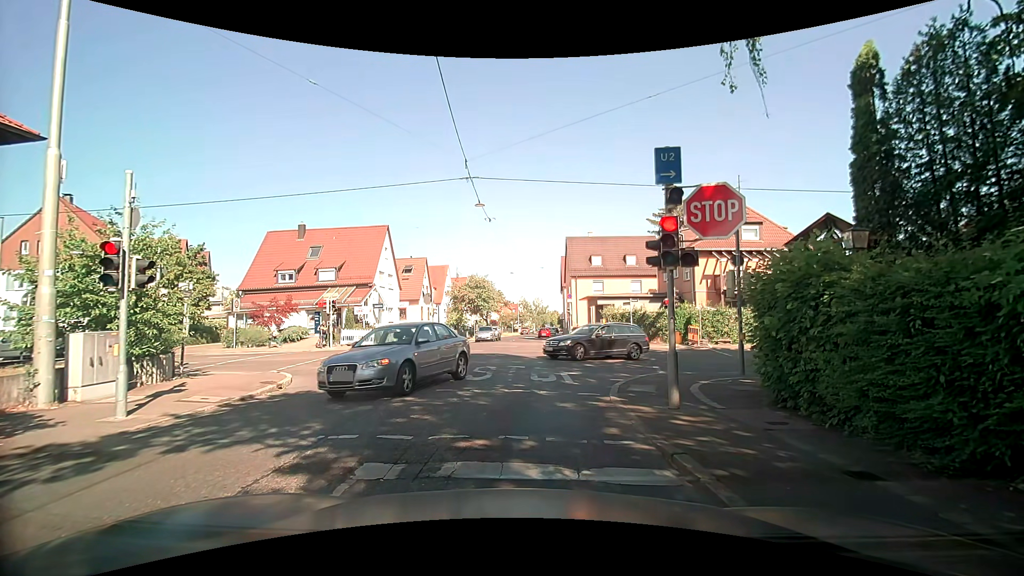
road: tertiary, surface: asphalt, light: Day
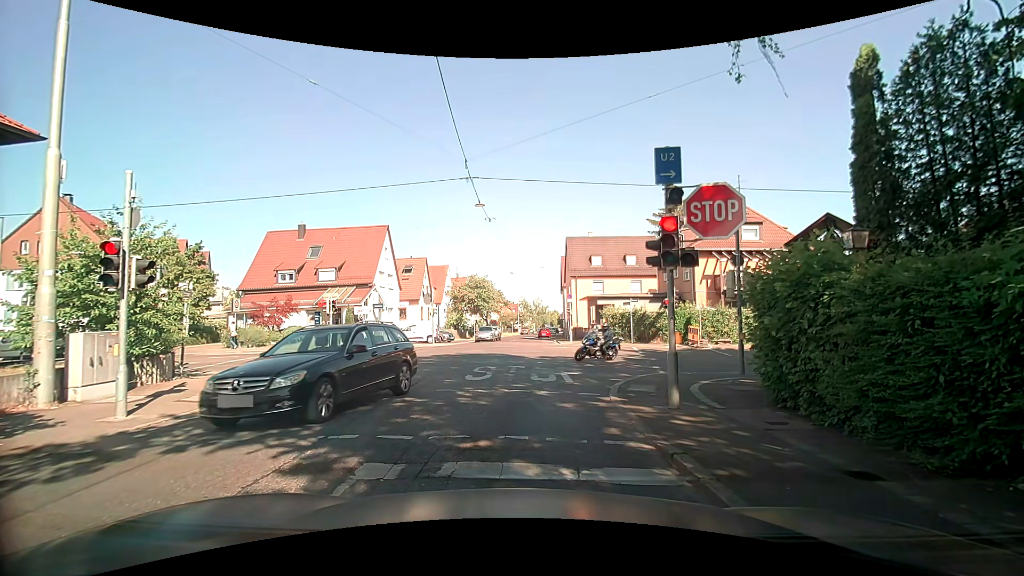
(0.0, 0.0) m; 0°
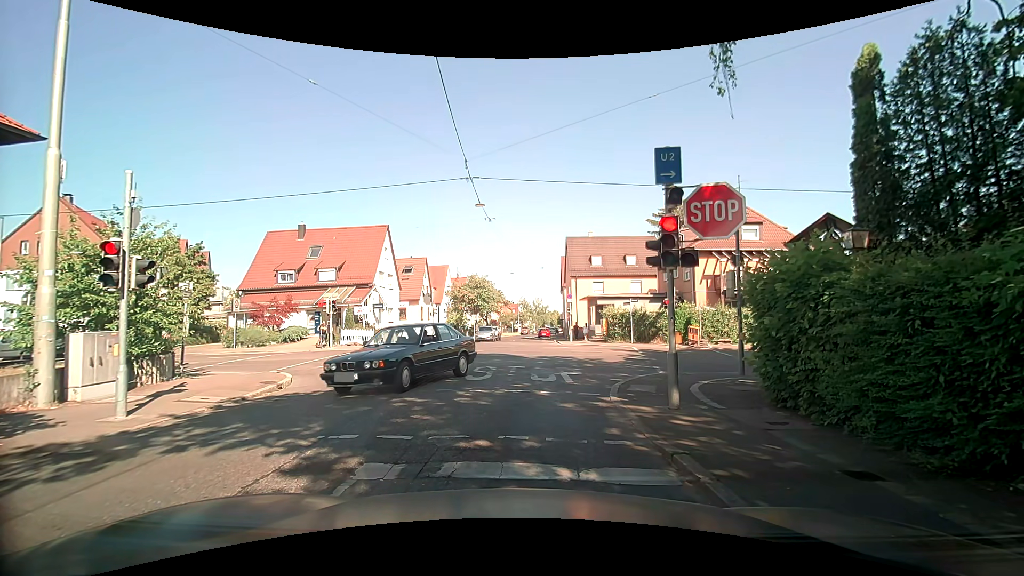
(0.0, 0.0) m; 0°
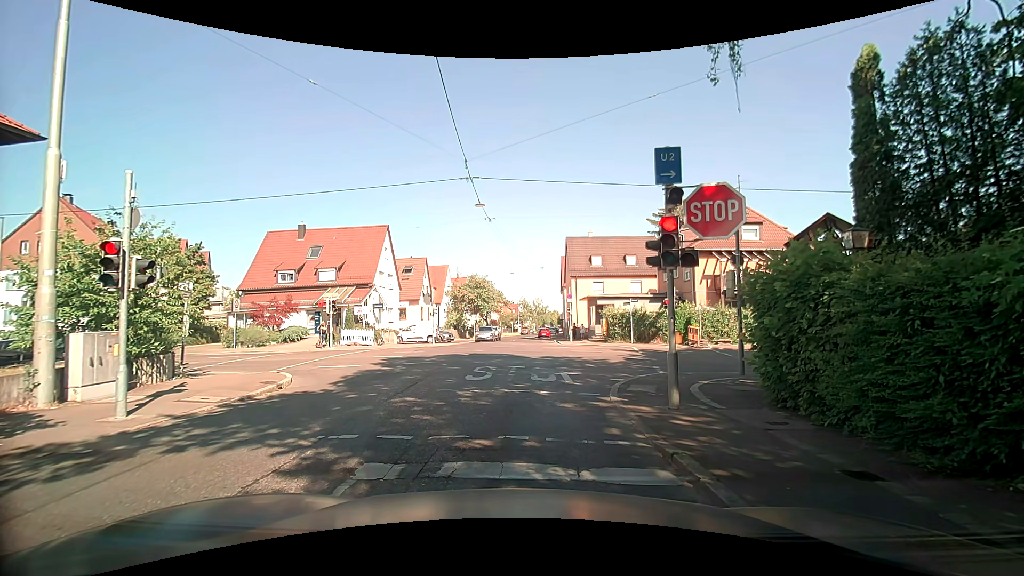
(0.0, 0.0) m; 0°
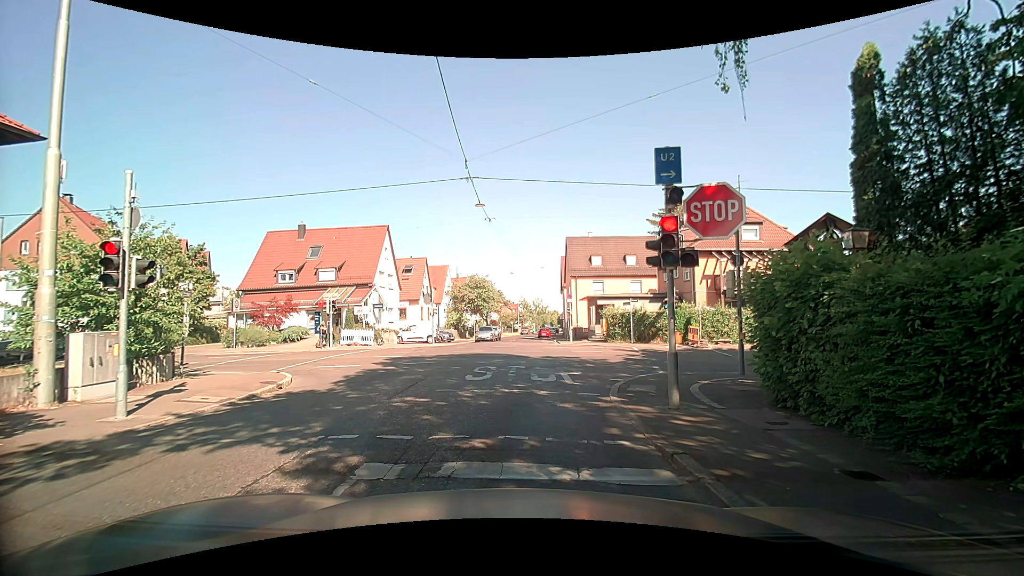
(0.0, 0.0) m; 0°
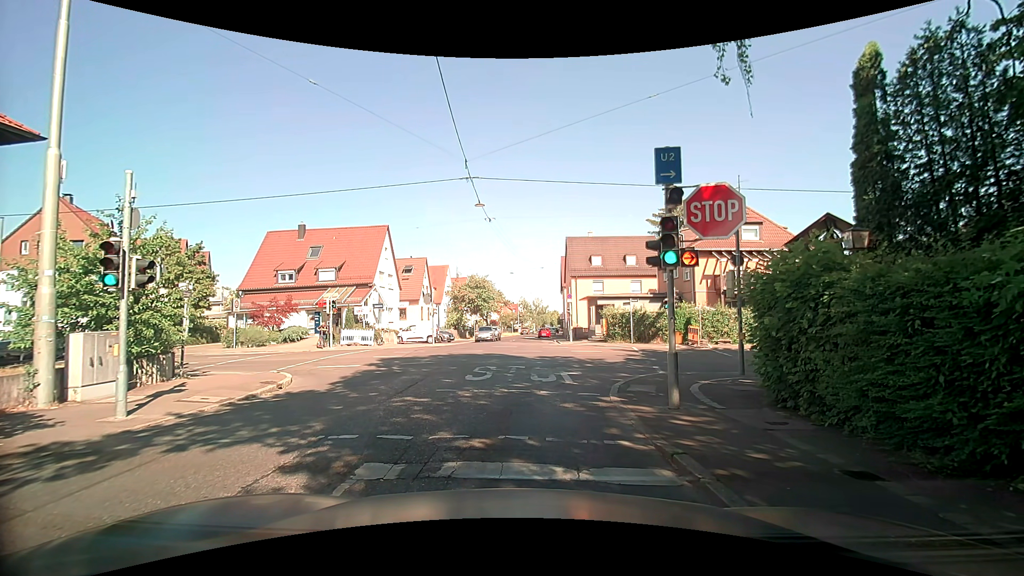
(0.0, 0.0) m; 0°
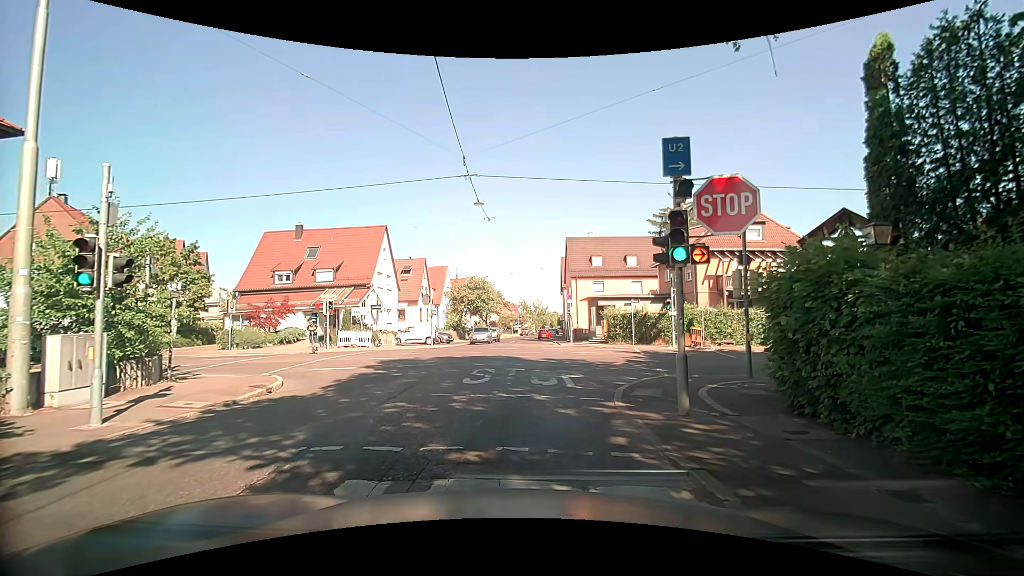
(0.0, +0.5) m; 0°
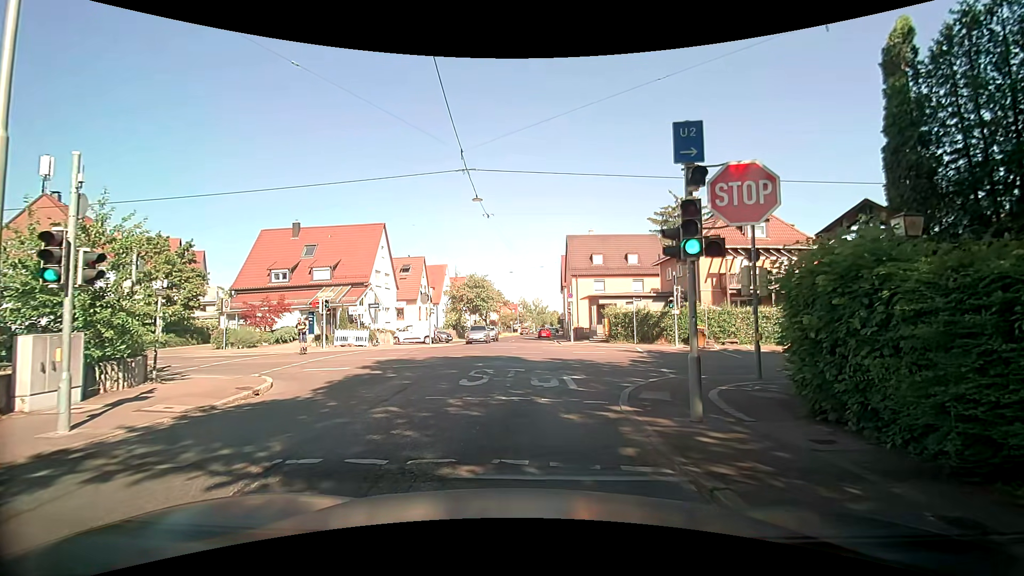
(0.0, +0.6) m; 0°
